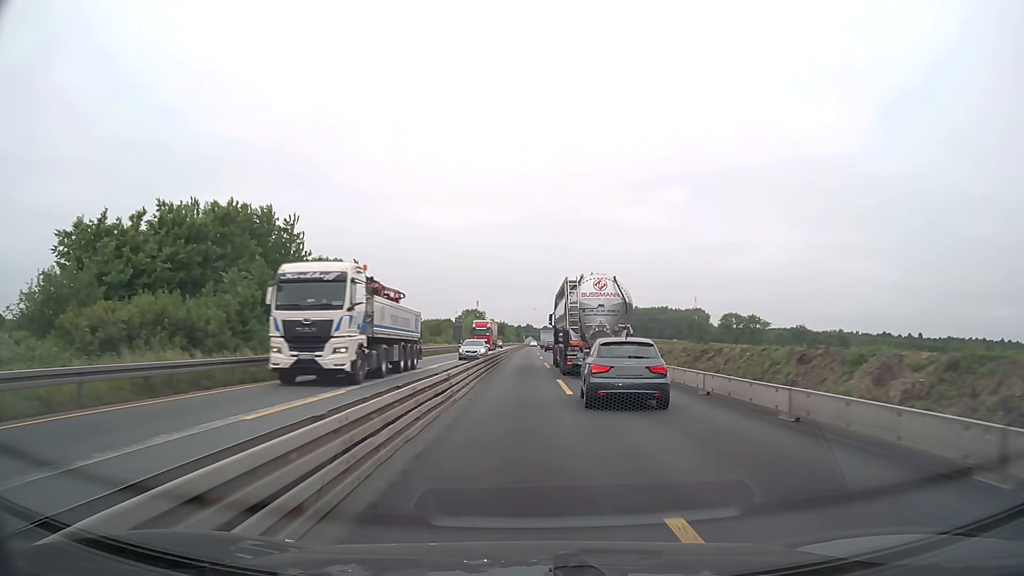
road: motorway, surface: asphalt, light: Day
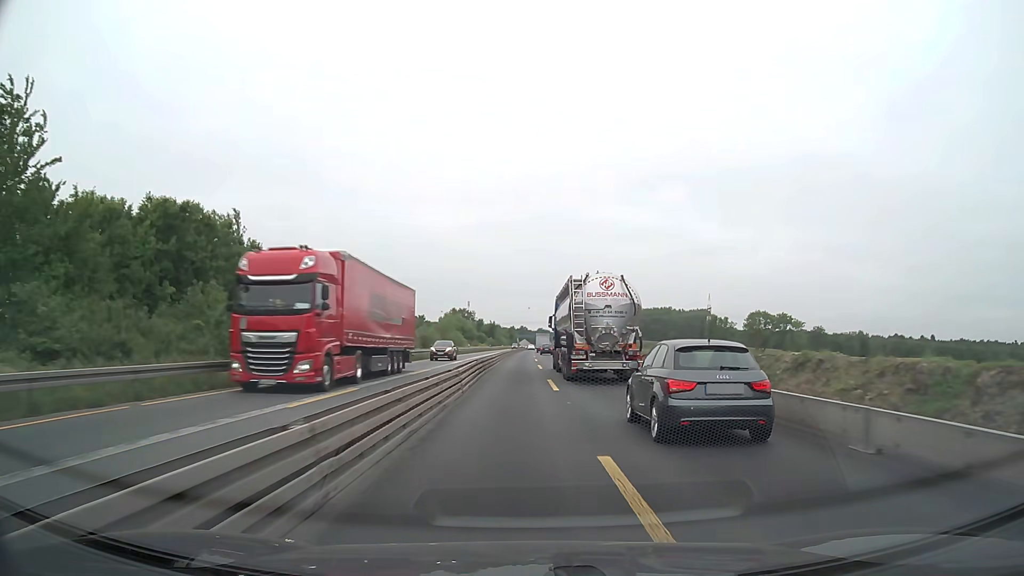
(+0.2, +33.8) m; +1°
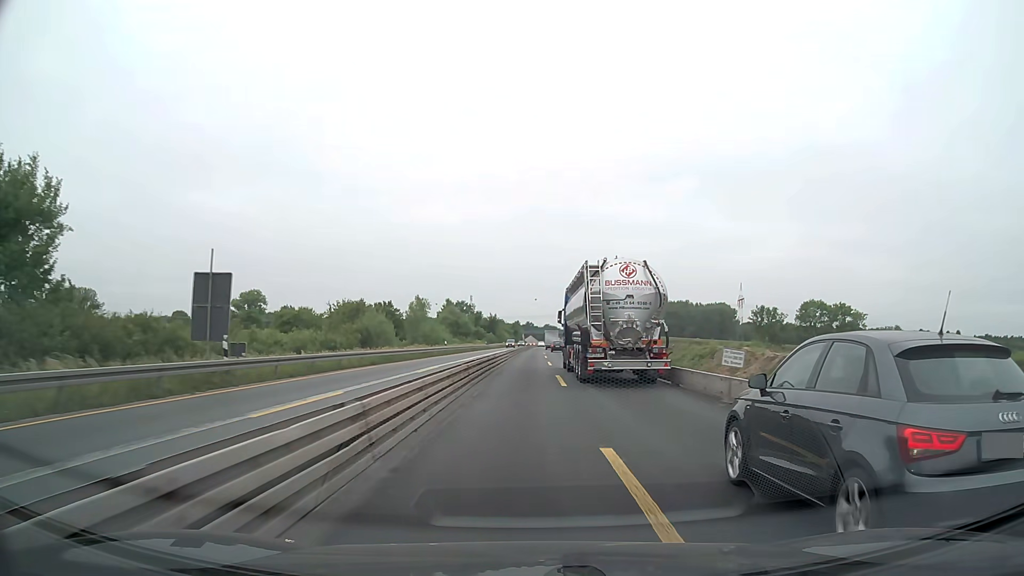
(-0.1, +35.7) m; 0°
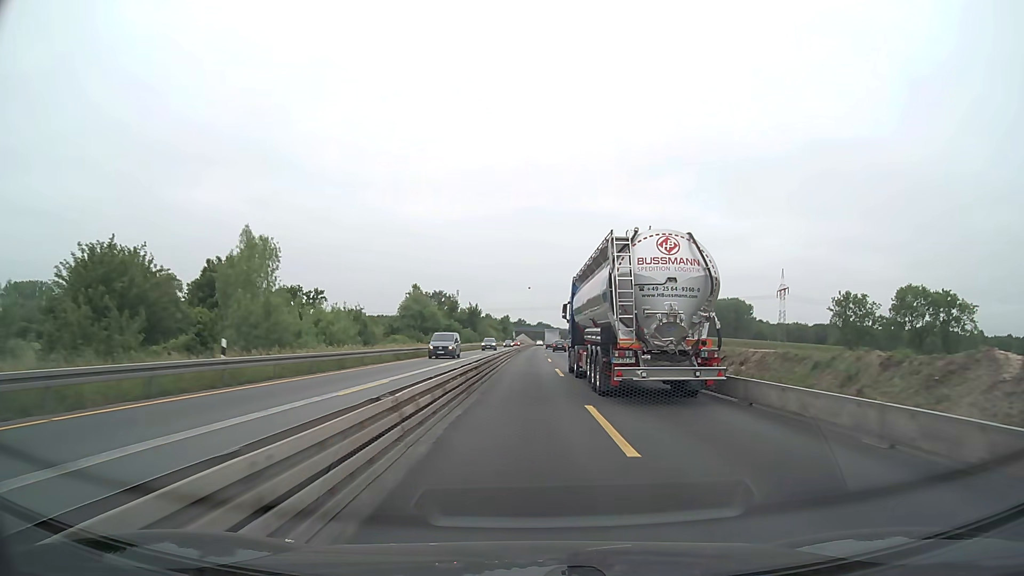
(+0.3, +49.0) m; +1°
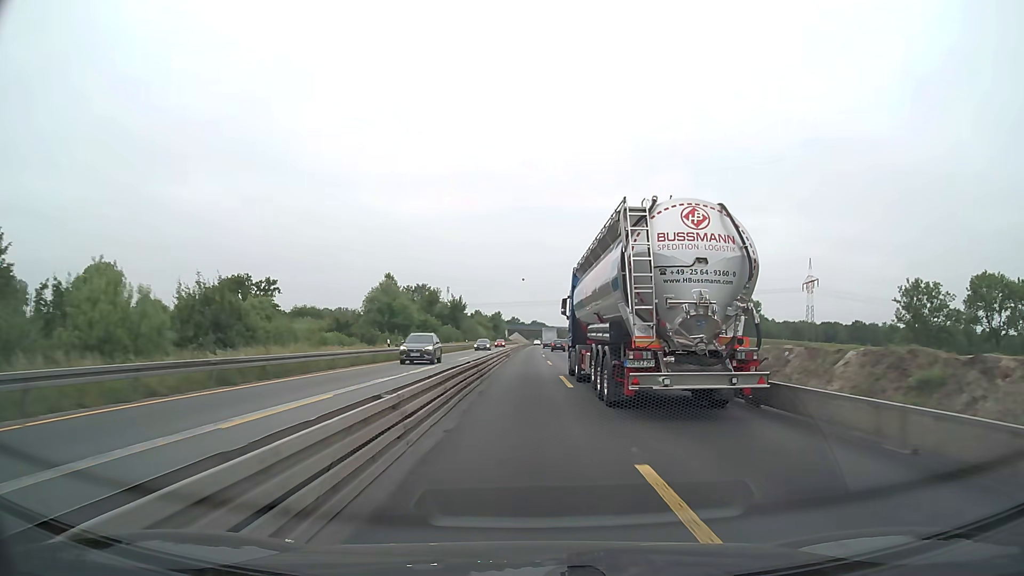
(+0.1, +24.8) m; 0°
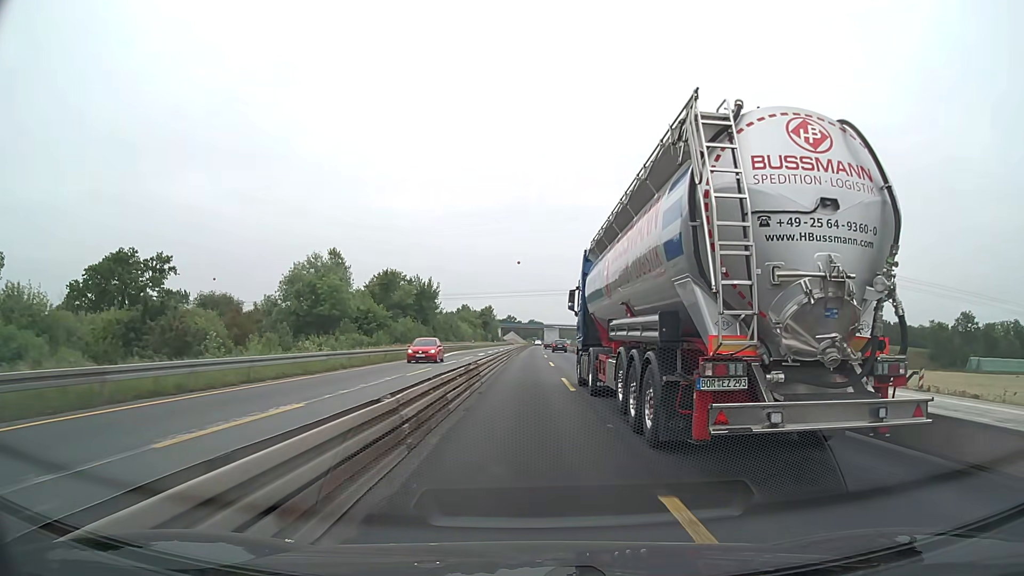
(+0.1, +37.5) m; 0°
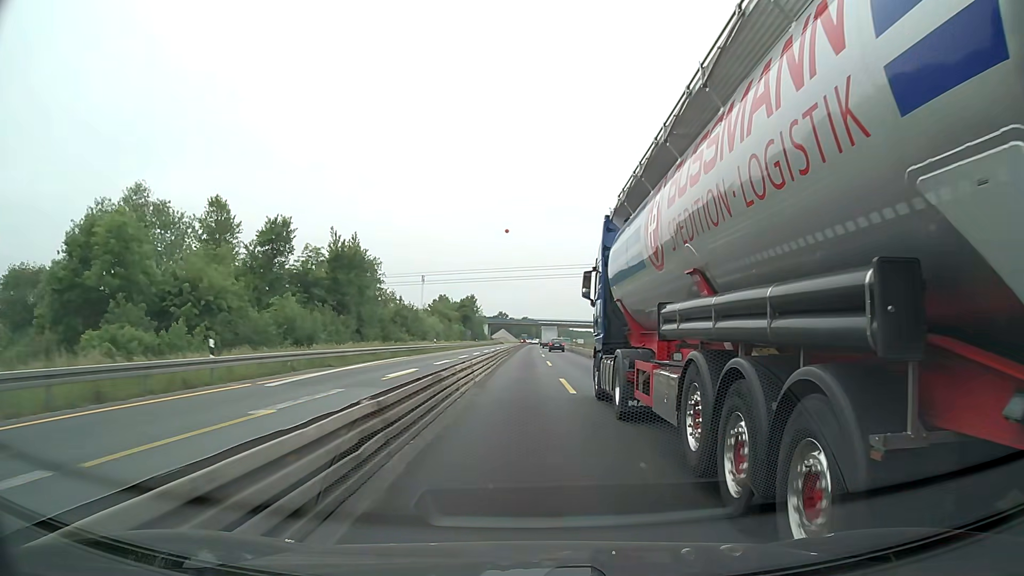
(+0.2, +37.8) m; +1°
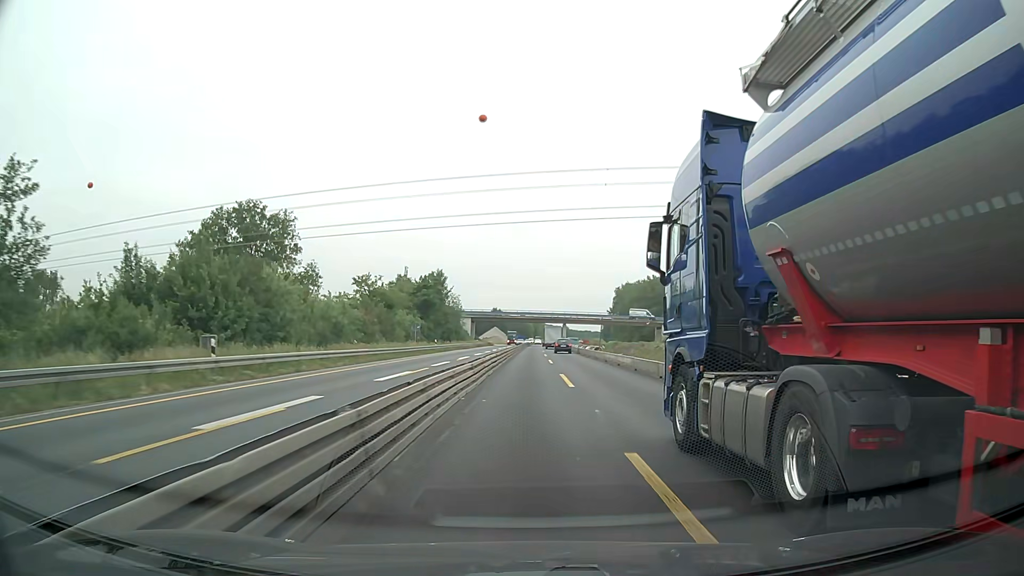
(+0.2, +50.6) m; 0°
(0, +10) (0, +20) (0, +30) (0, +40) (0, +50) (+1, +60) (+1, +70) (+1, +80) (+1, +90) (+2, +100) m
